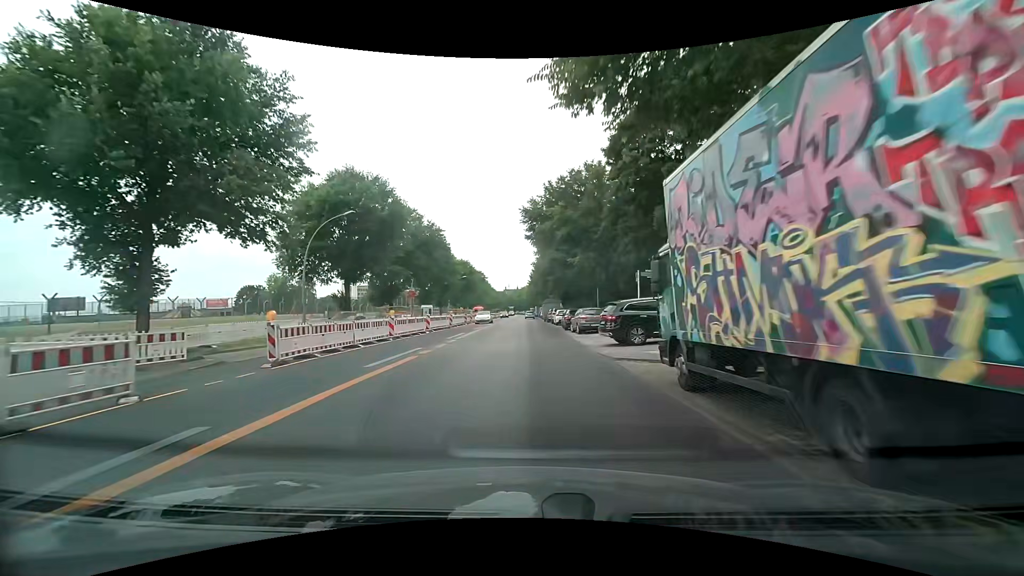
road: secondary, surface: asphalt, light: Day
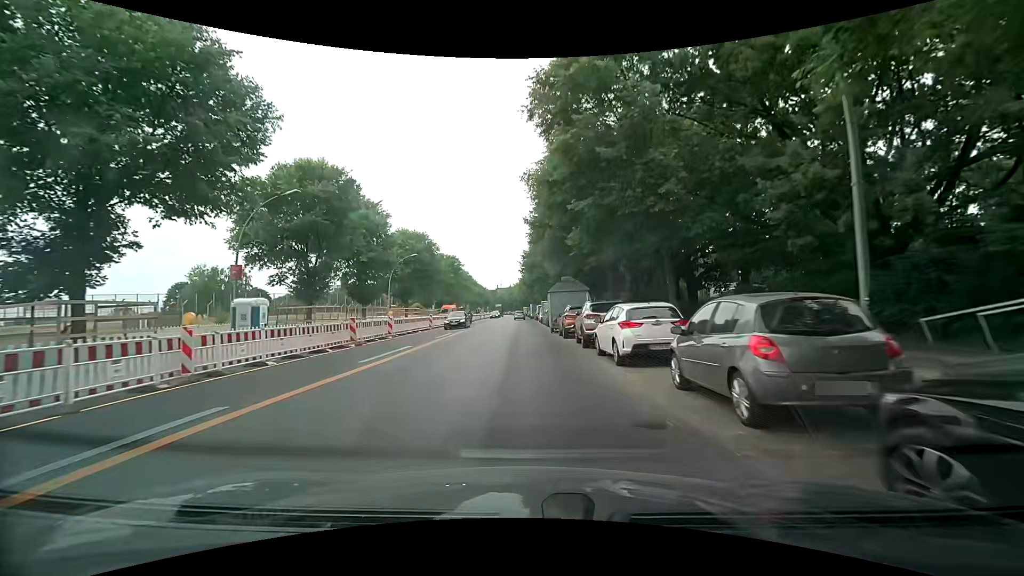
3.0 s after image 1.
(+0.4, +34.9) m; 0°
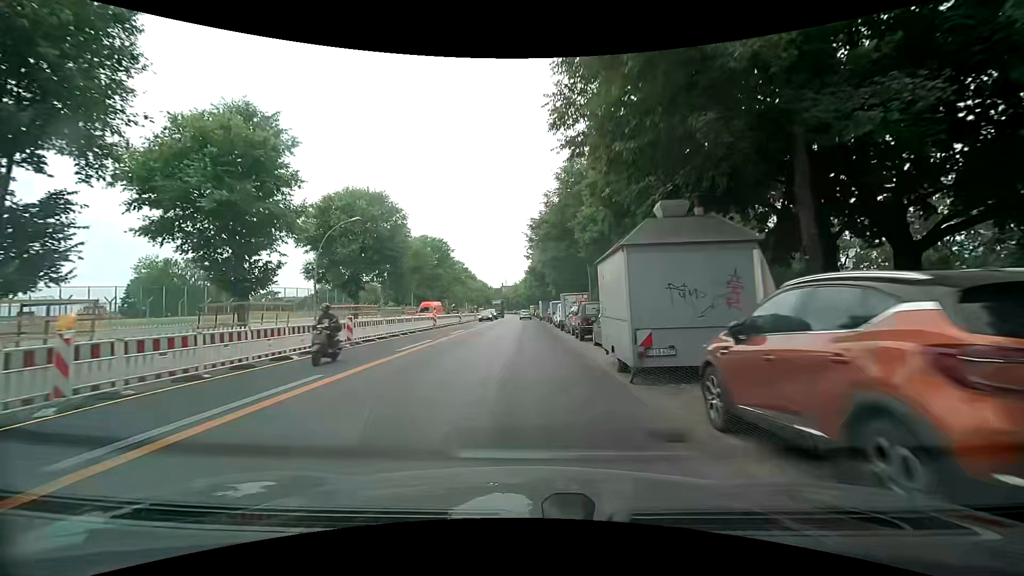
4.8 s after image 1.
(-0.1, +21.0) m; 0°
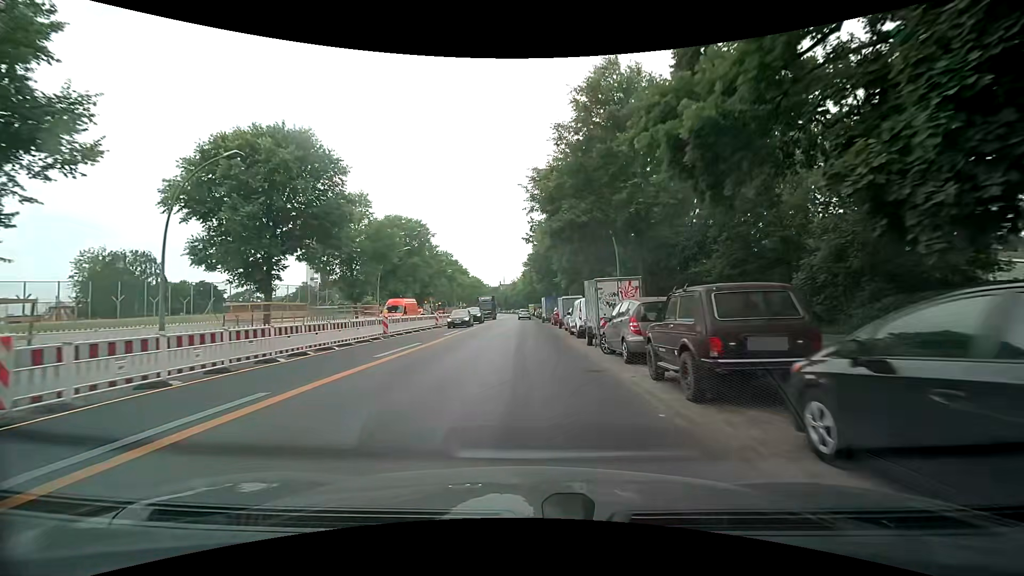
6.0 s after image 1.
(0.0, +14.3) m; 0°
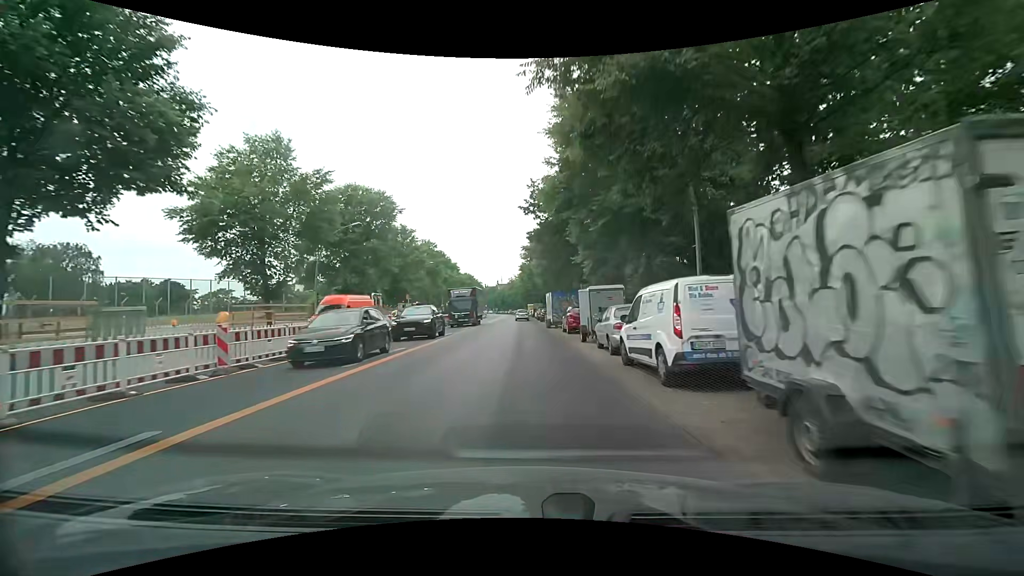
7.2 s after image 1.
(0.0, +14.4) m; 0°
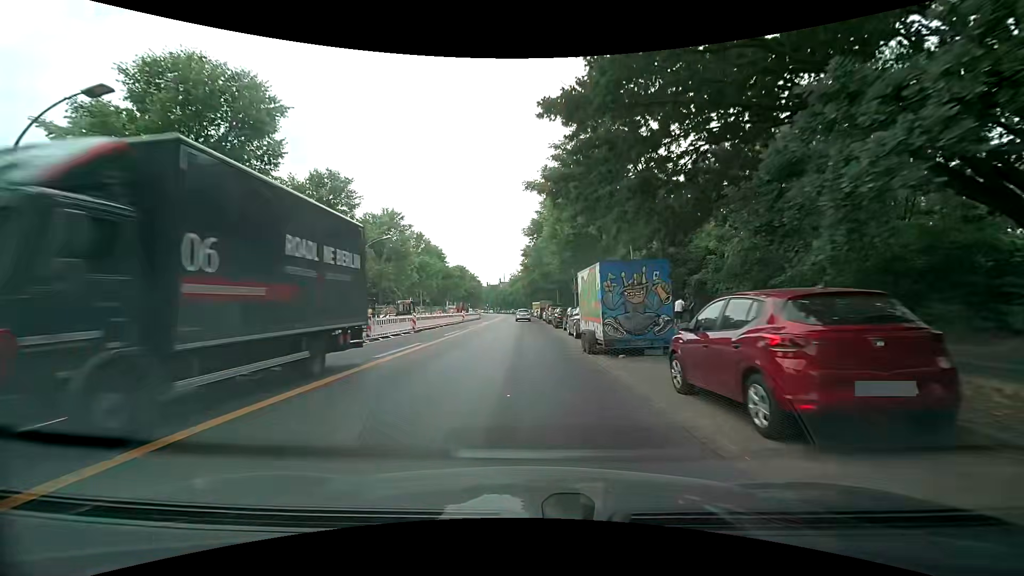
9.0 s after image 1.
(+0.1, +21.8) m; 0°
(0, +10) (0, +20) (0, +30) (0, +40) (-1, +50) (-1, +60) (-1, +70) (-1, +80) (-1, +90) (-1, +100) m
